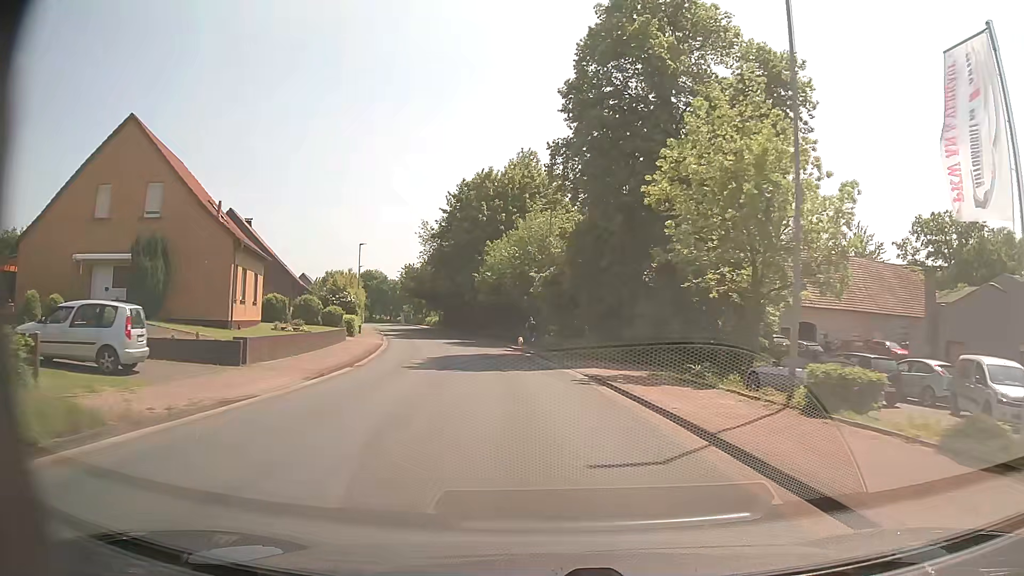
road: tertiary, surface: asphalt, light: Day
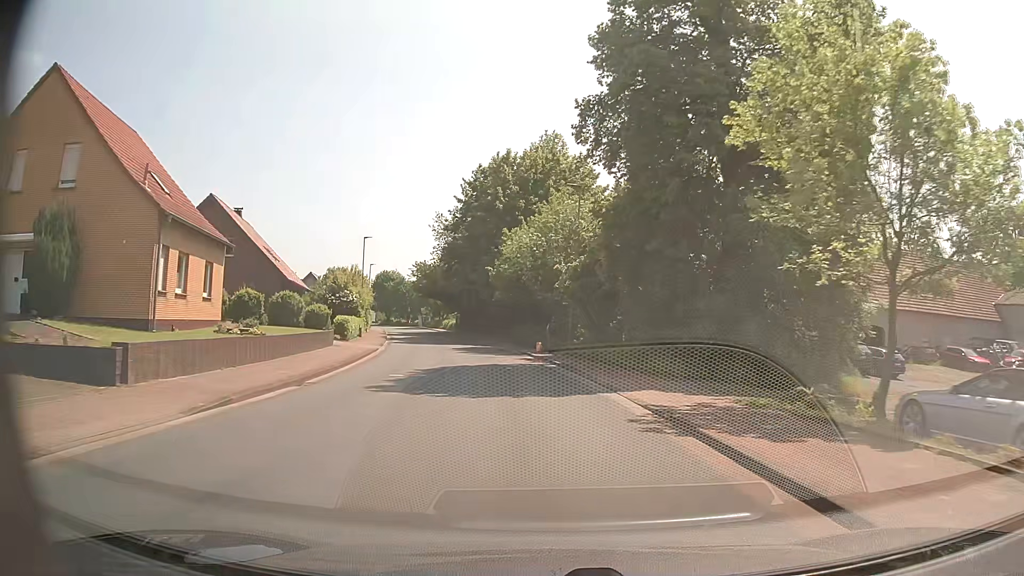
(-0.1, +7.6) m; -2°
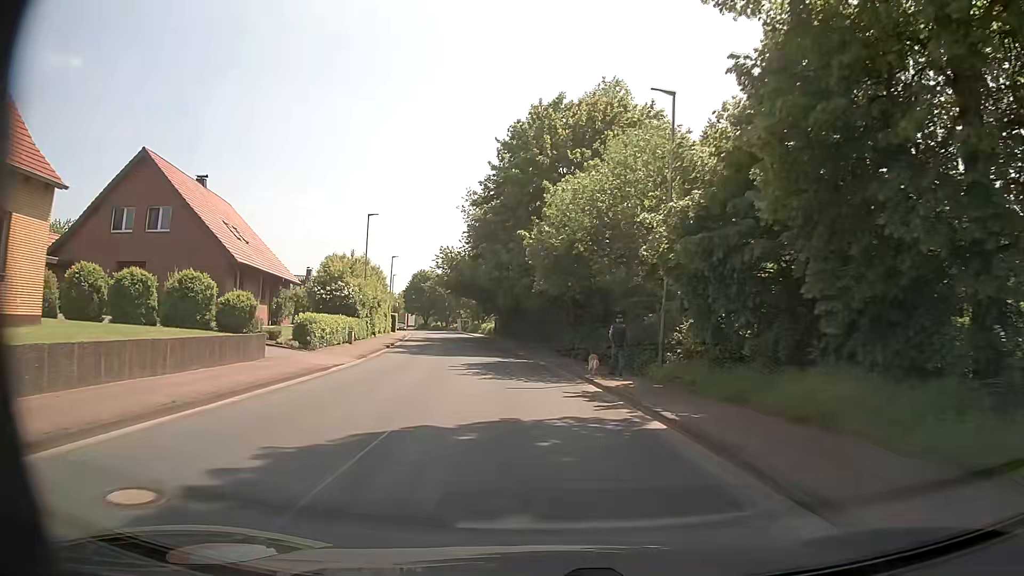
(-0.6, +15.1) m; -4°
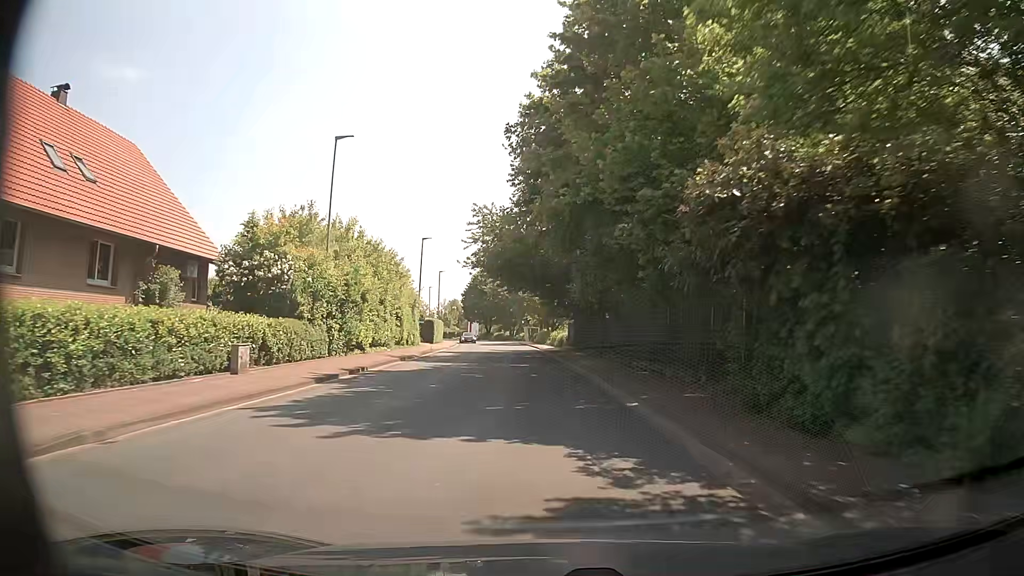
(-1.5, +22.5) m; -7°
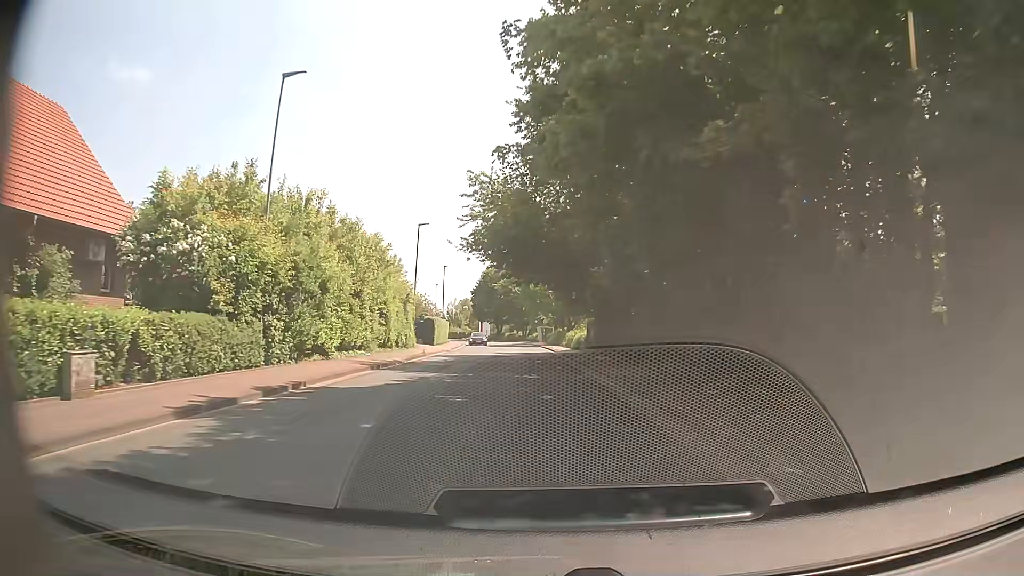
(-0.1, +7.5) m; -1°
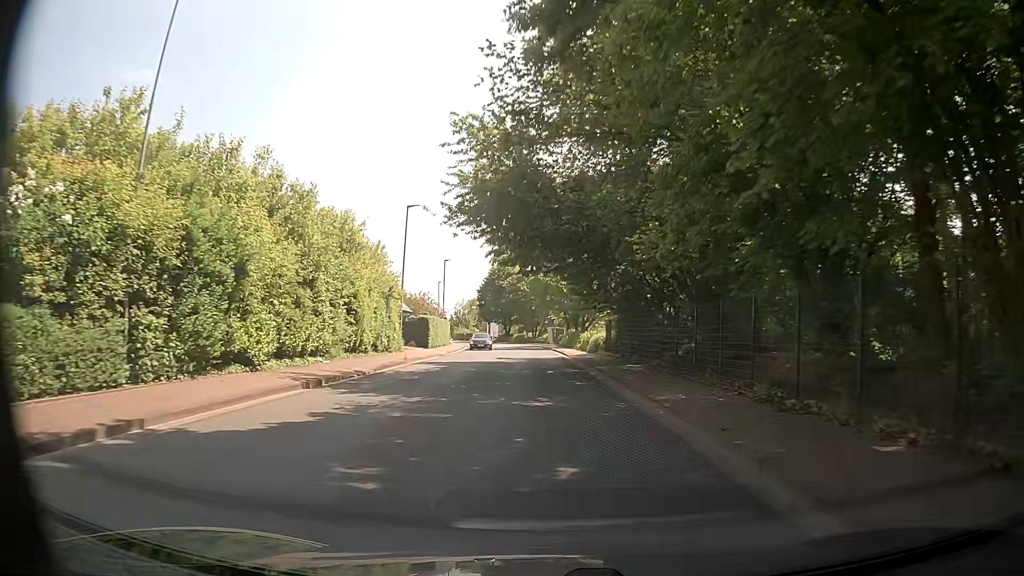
(0.0, +7.5) m; -1°
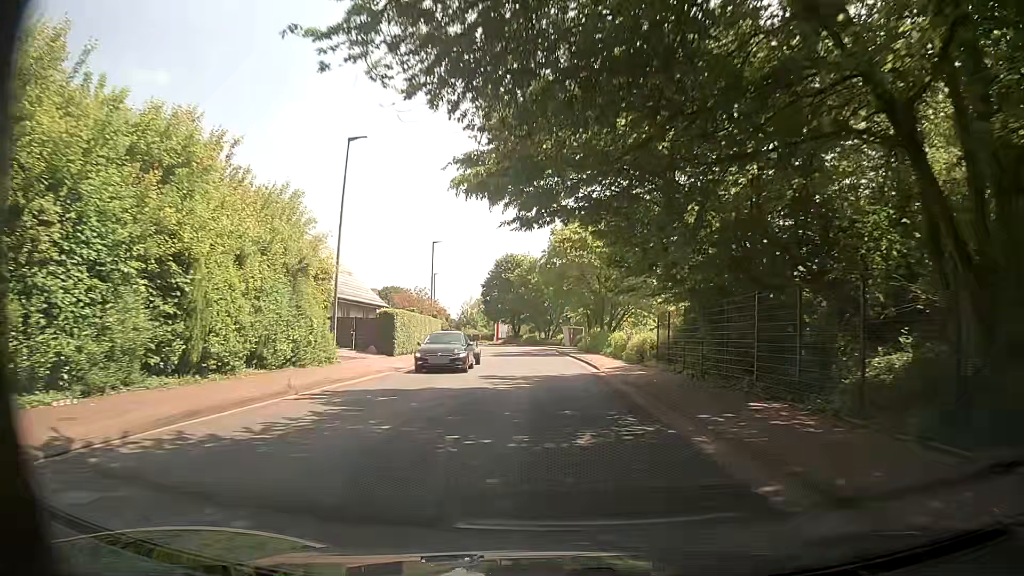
(-0.1, +15.1) m; -1°
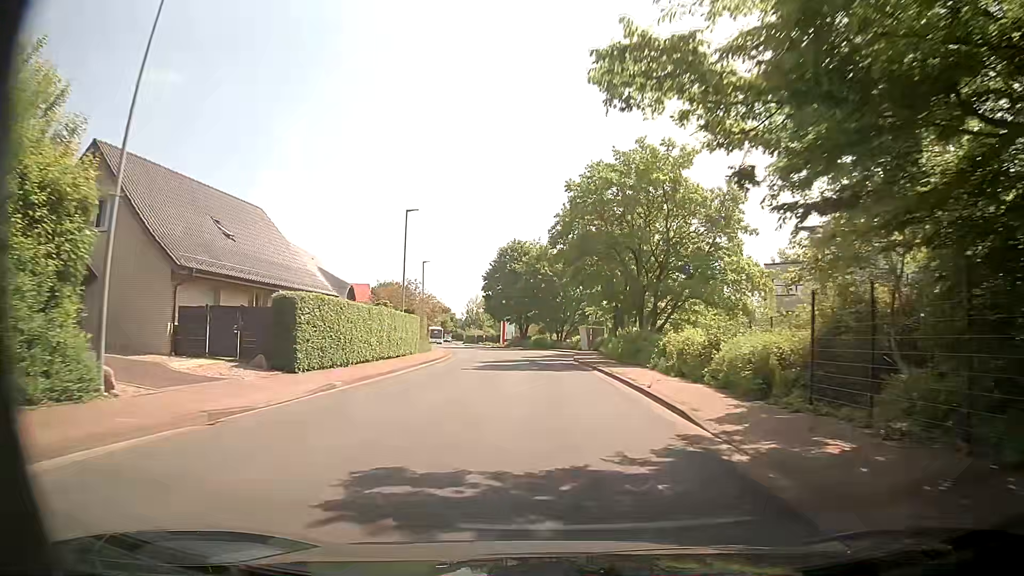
(-0.2, +15.1) m; -1°
(0, +10) (0, +20) (0, +30) (-1, +40) (-1, +50) (-2, +60) (-4, +70) (-6, +80) (-8, +89) (-10, +99) m
